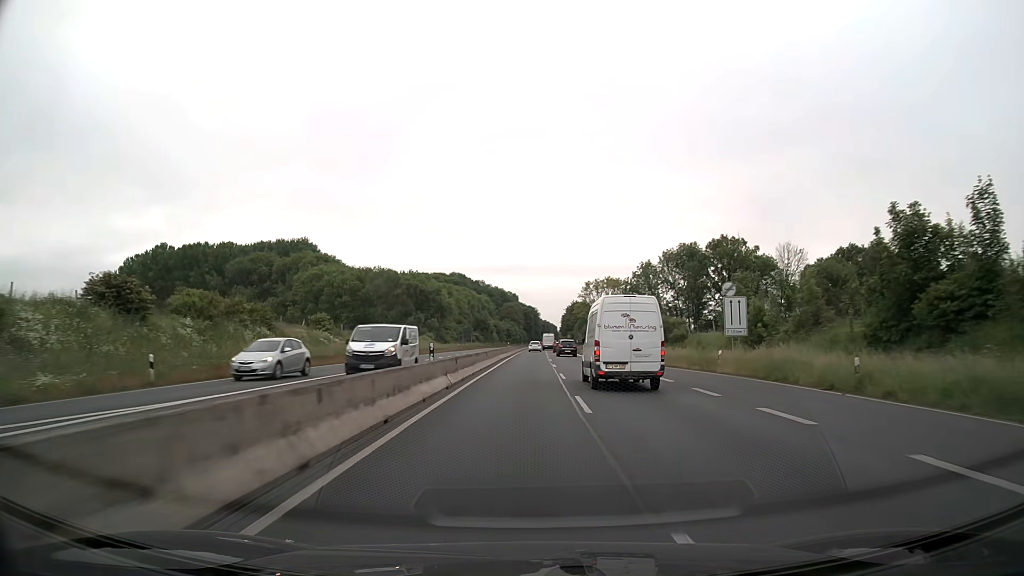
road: trunk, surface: asphalt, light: Day
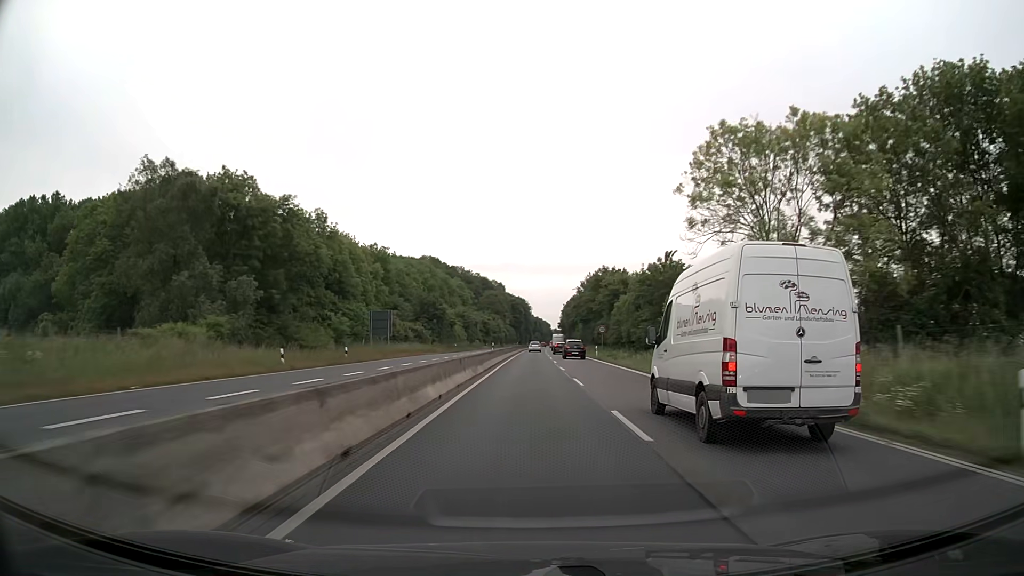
(+0.5, +76.0) m; +1°
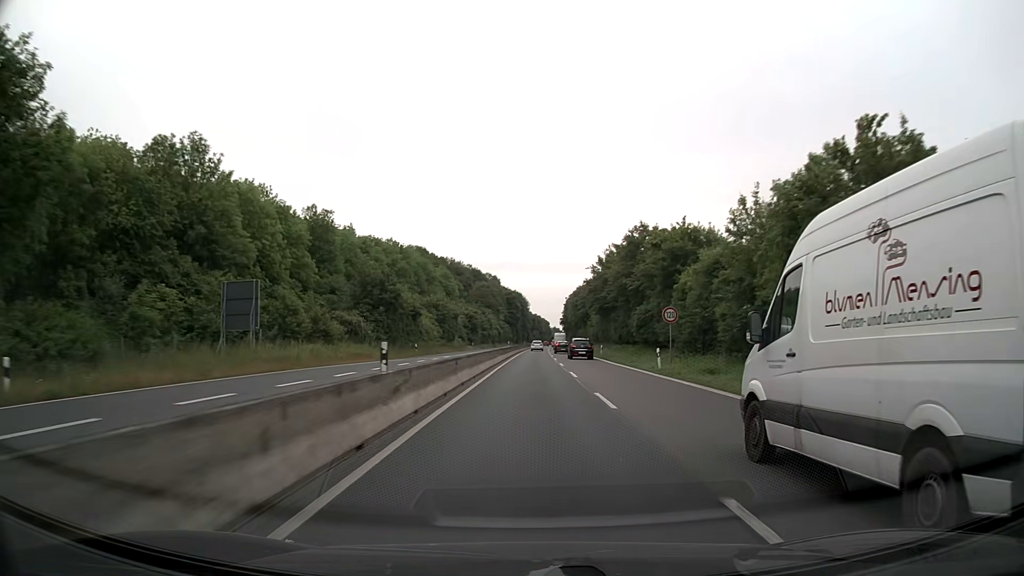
(+0.1, +31.9) m; 0°
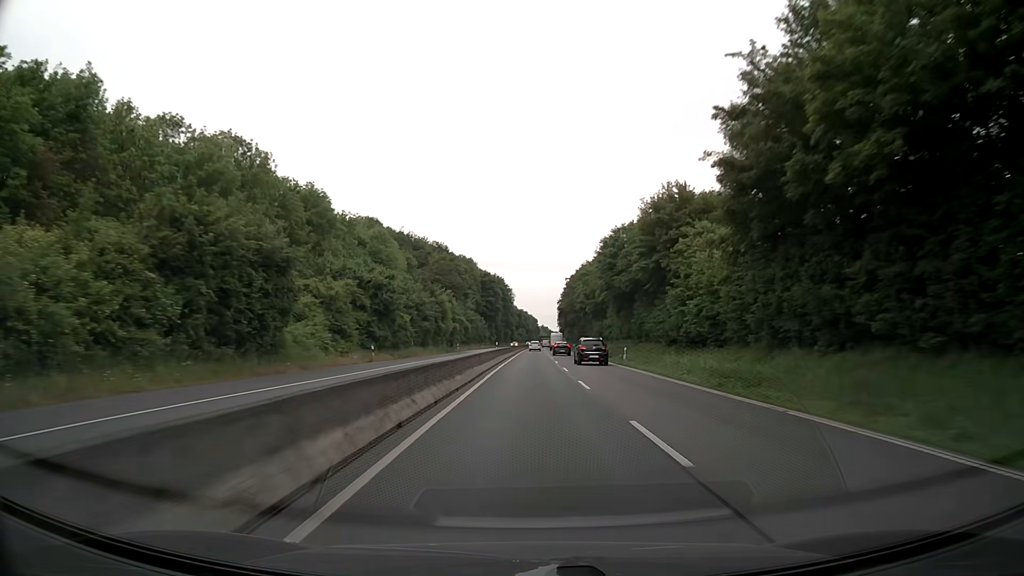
(+0.7, +66.6) m; +1°
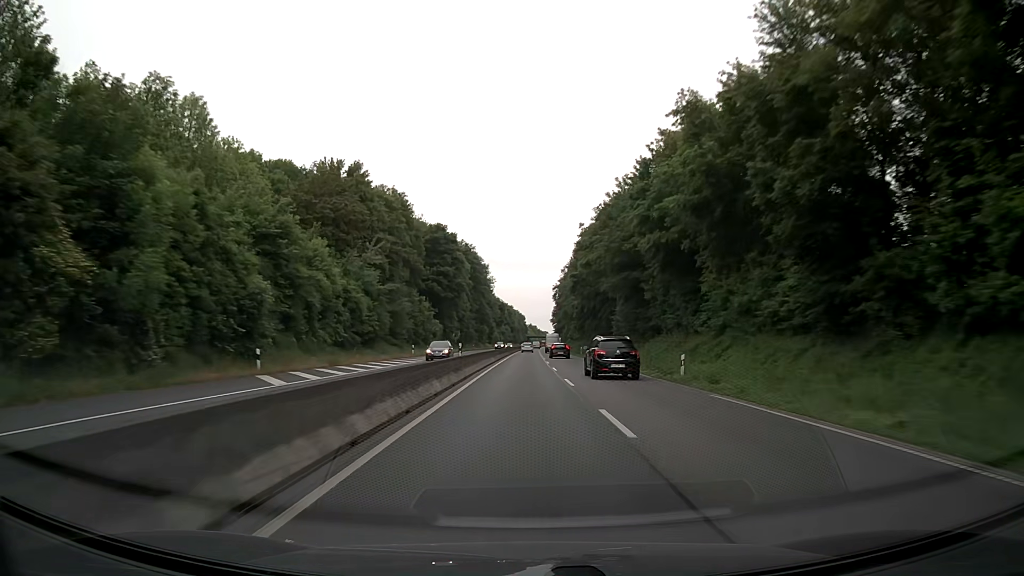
(+0.5, +70.4) m; +1°
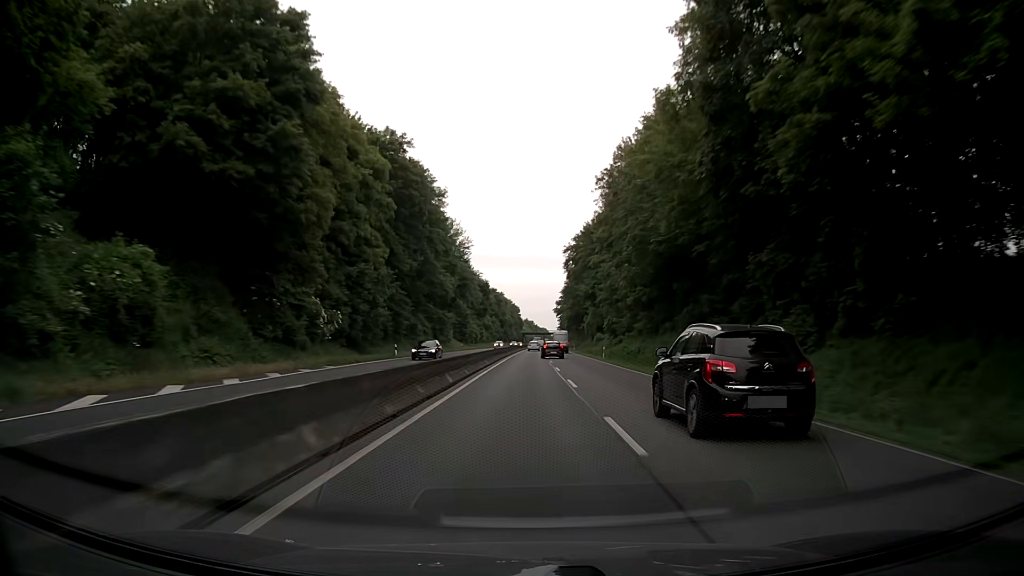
(+0.3, +73.5) m; 0°
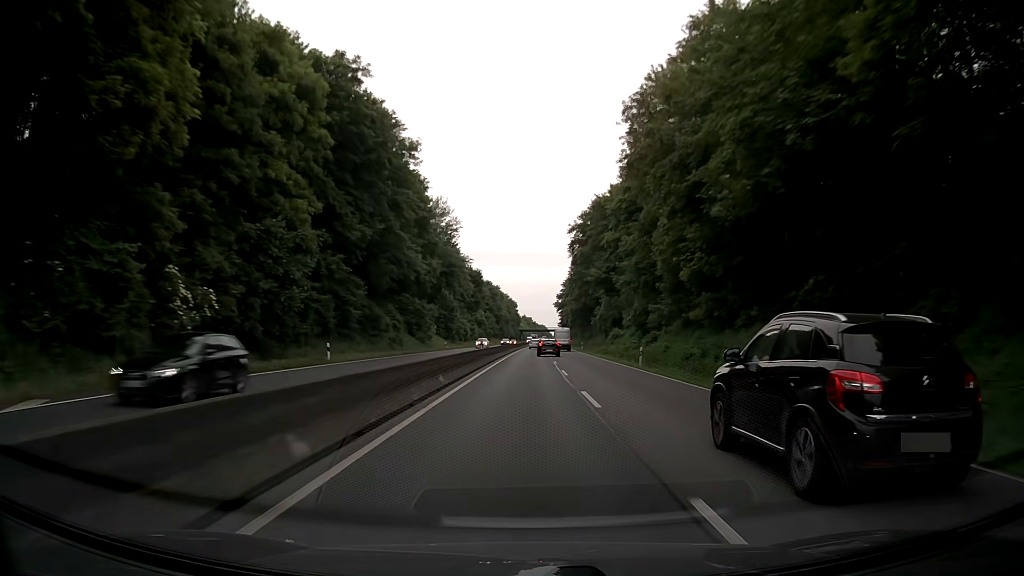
(+0.2, +18.6) m; +1°
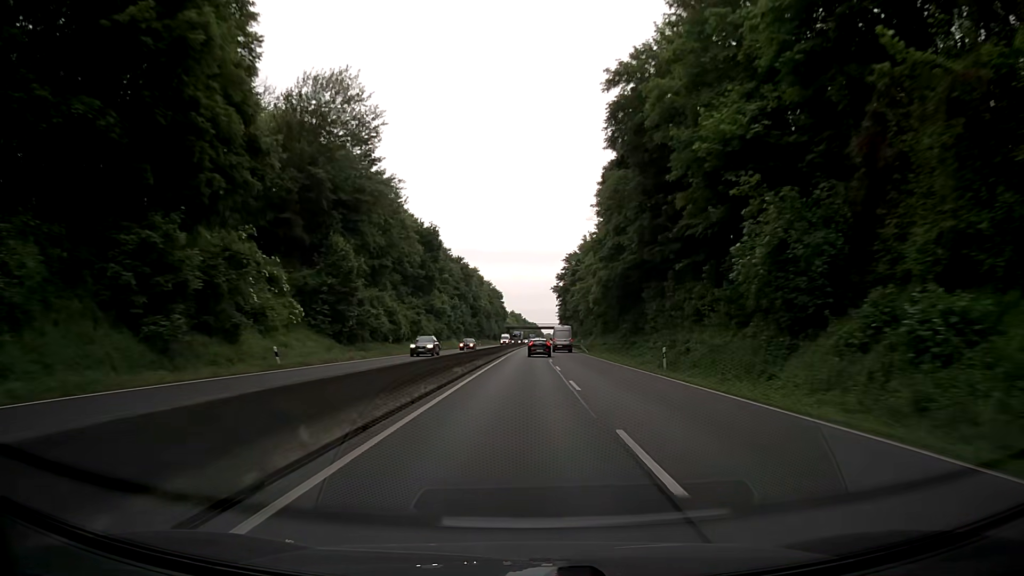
(+0.4, +55.7) m; +1°
(0, +10) (0, +20) (0, +30) (0, +40) (0, +50) (+1, +60) (+1, +70) (+1, +80) (+1, +90) (+1, +100) m
